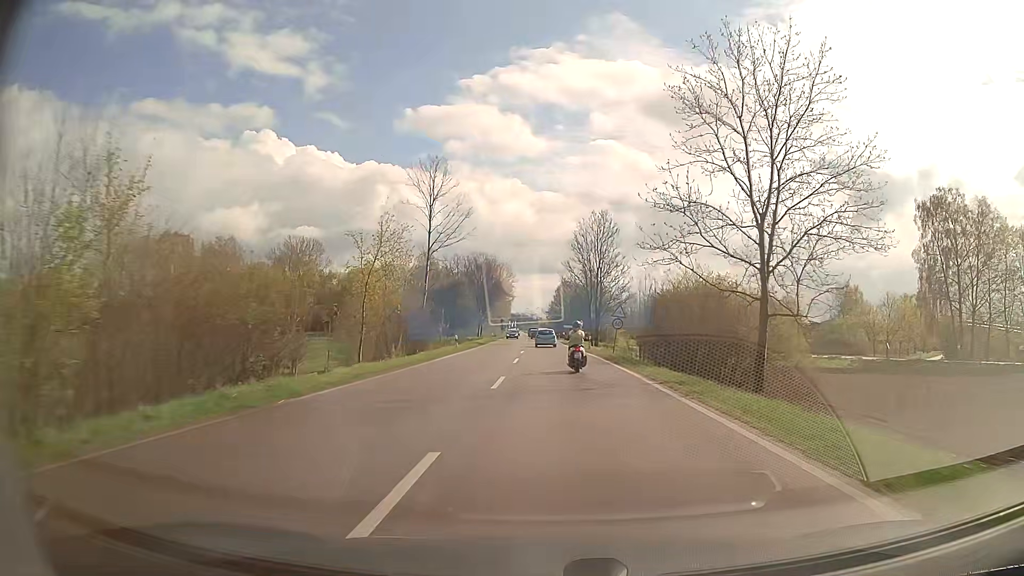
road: secondary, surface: asphalt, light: Day
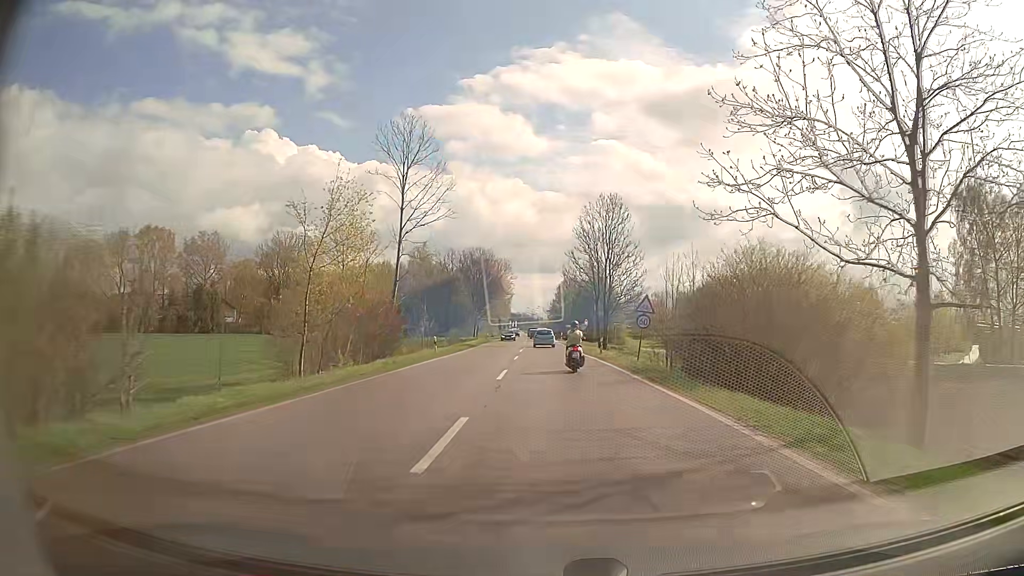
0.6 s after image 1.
(0.0, +9.1) m; 0°
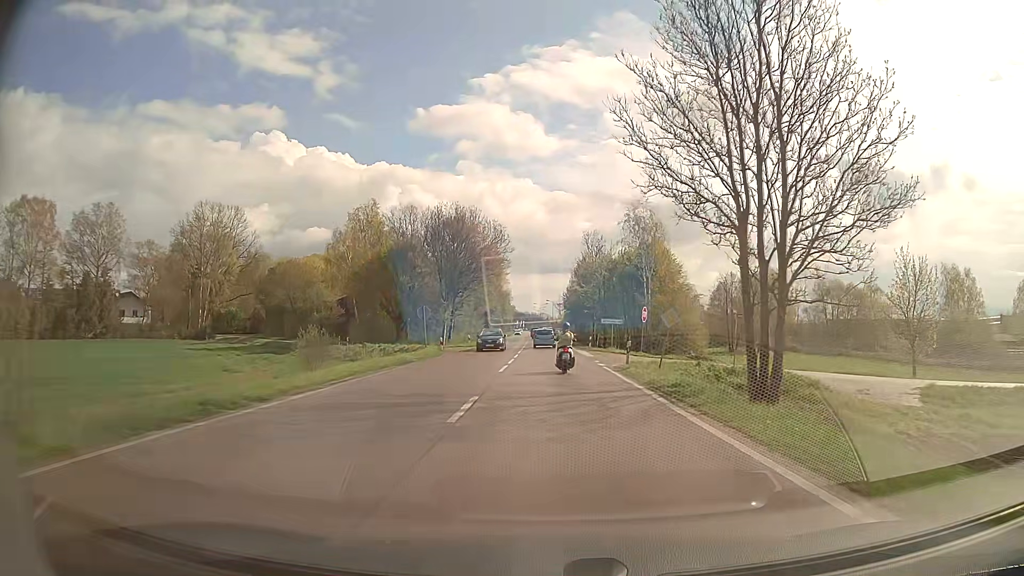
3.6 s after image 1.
(-0.3, +44.7) m; -1°
(0, +10) (0, +20) (0, +30) (0, +40) (0, +50) (0, +60) (0, +70) (0, +80) (0, +90) (-1, +100) m
